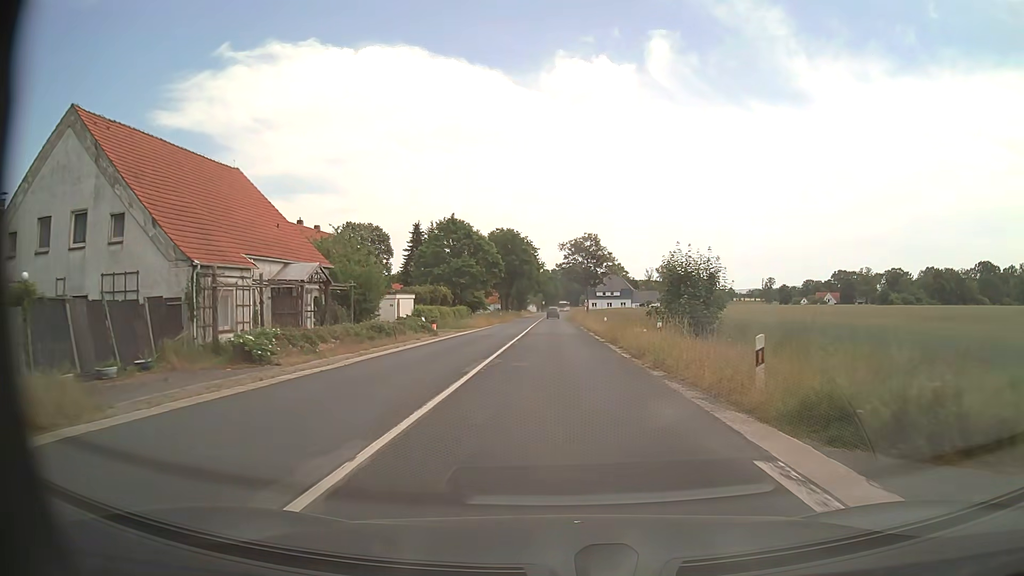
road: secondary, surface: asphalt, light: Day
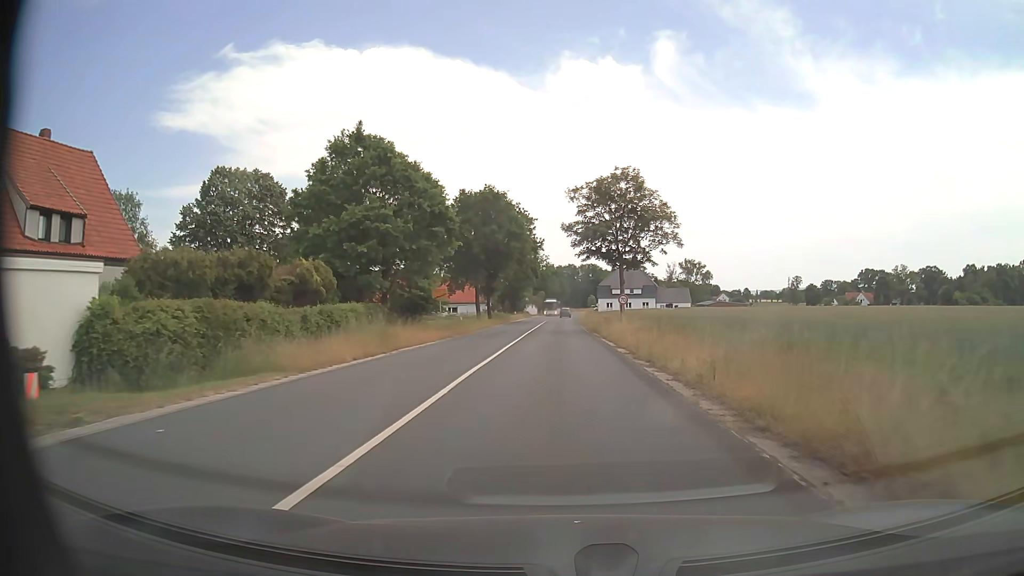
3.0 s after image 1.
(-0.2, +39.6) m; 0°
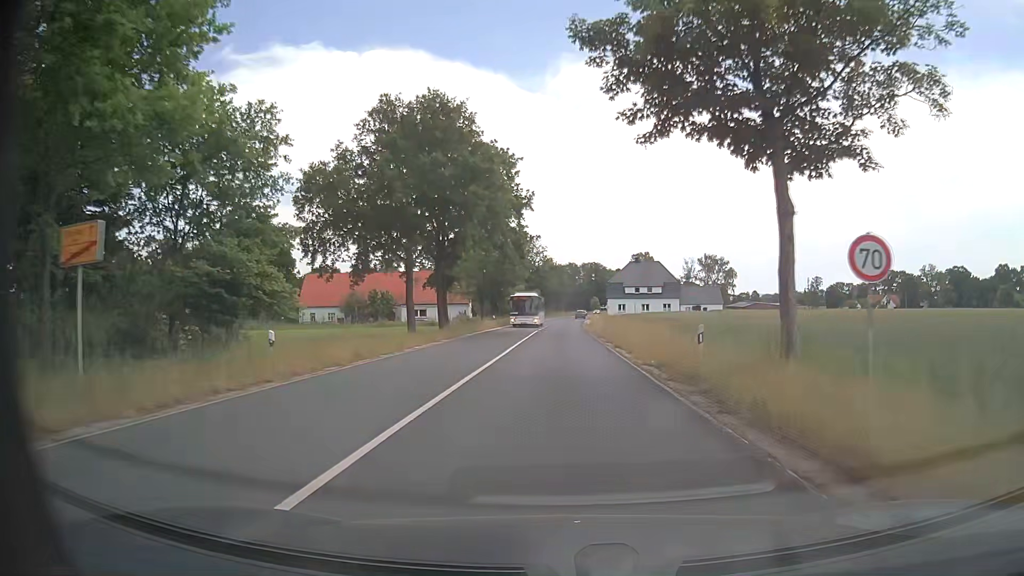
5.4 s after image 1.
(-0.1, +32.3) m; 0°
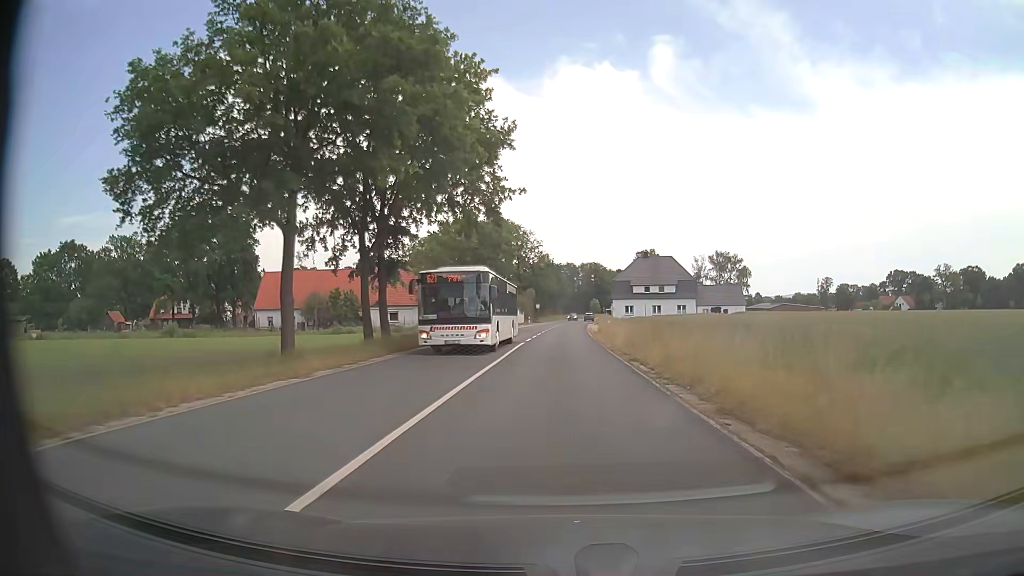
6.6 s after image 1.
(+0.1, +17.8) m; +1°
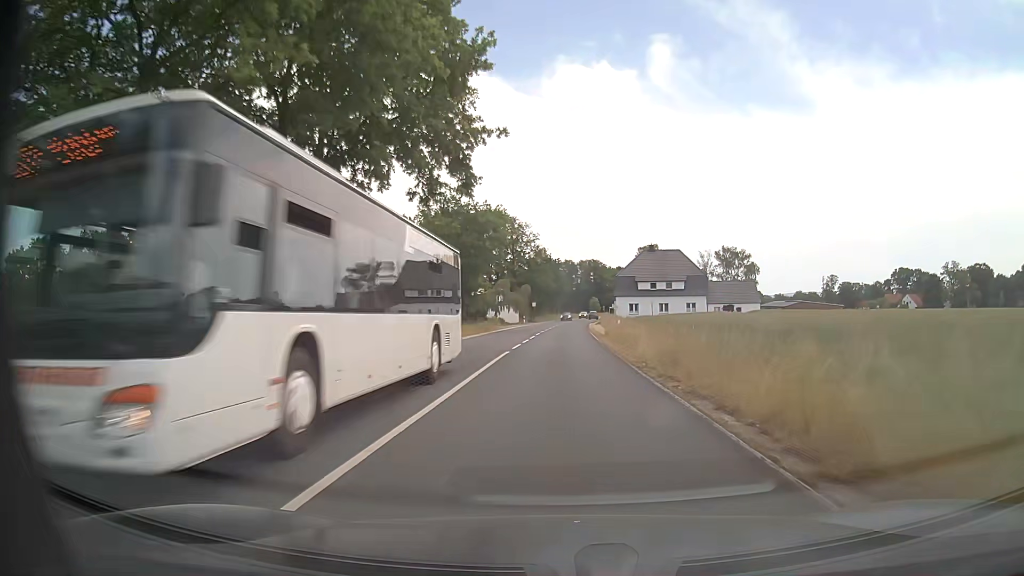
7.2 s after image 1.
(0.0, +9.5) m; 0°
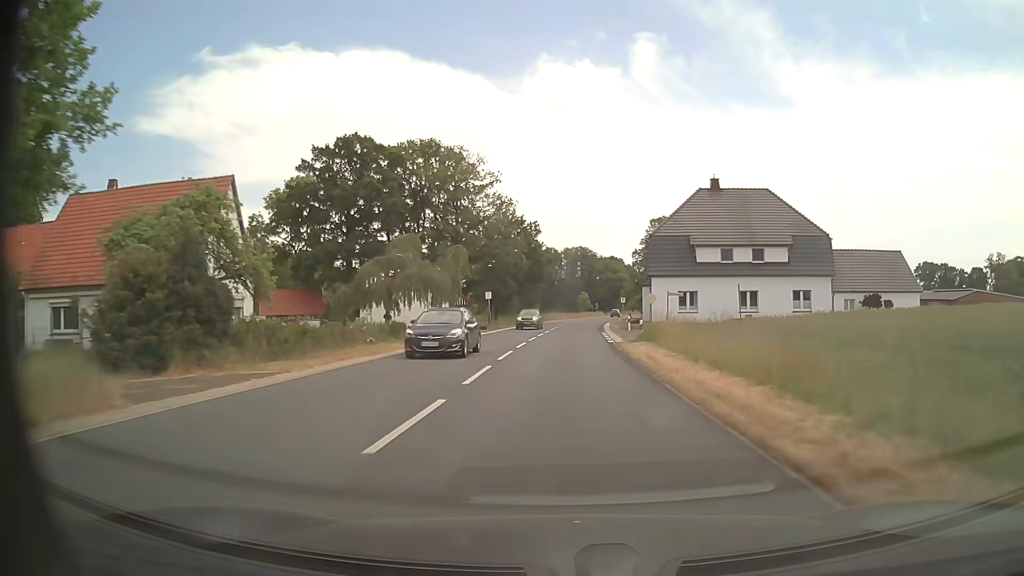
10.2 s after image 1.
(+0.5, +52.4) m; +2°
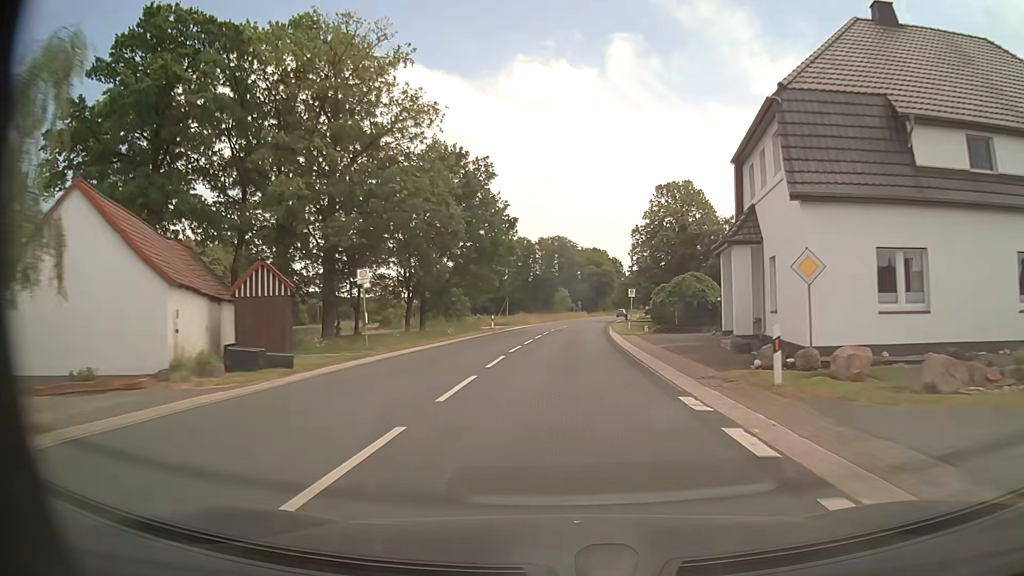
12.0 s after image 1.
(+0.5, +34.0) m; +2°
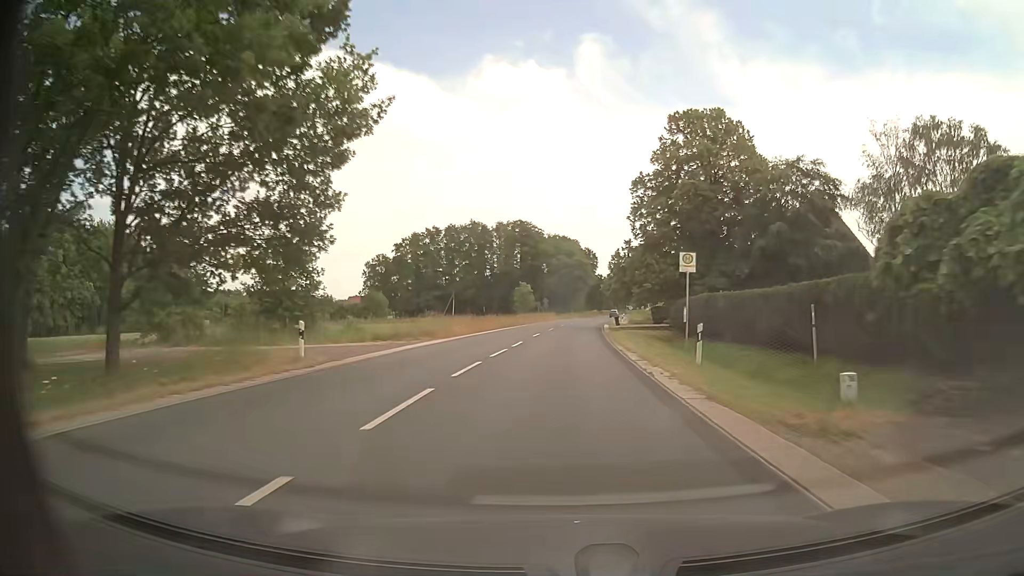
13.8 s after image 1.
(+0.6, +34.0) m; +3°
(0, +10) (0, +20) (0, +30) (+1, +40) (+1, +50) (+2, +60) (+2, +70) (+3, +80) (+4, +90) (+5, +100) m
